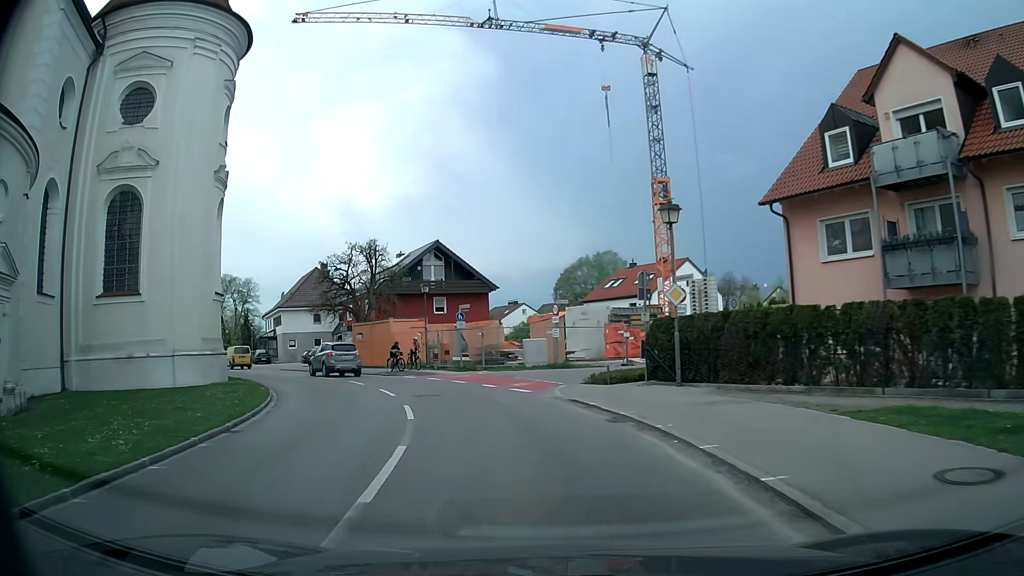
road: tertiary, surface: asphalt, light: Day
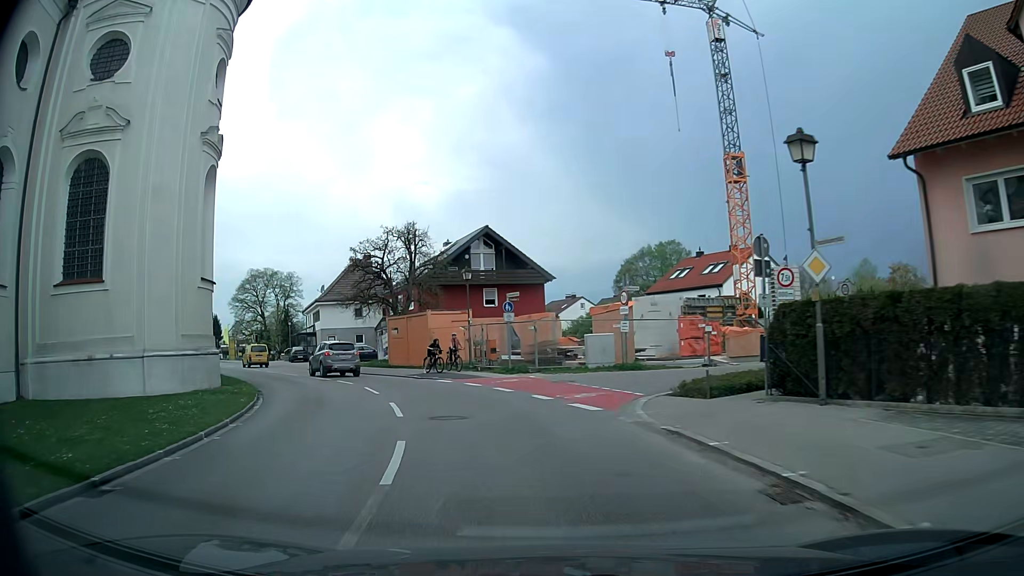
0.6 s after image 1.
(-0.2, +5.8) m; -5°
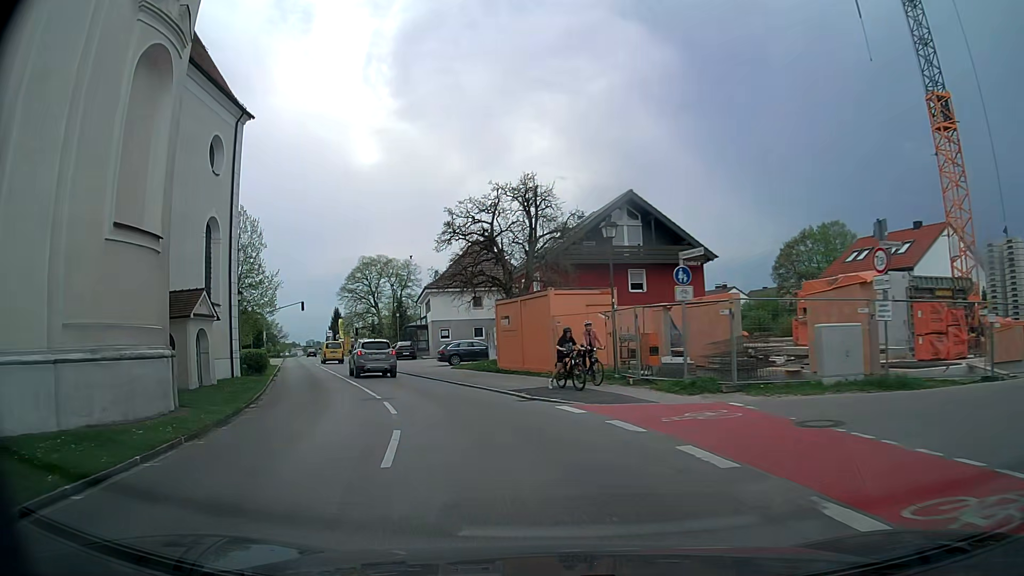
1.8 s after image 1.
(-1.1, +11.6) m; -11°
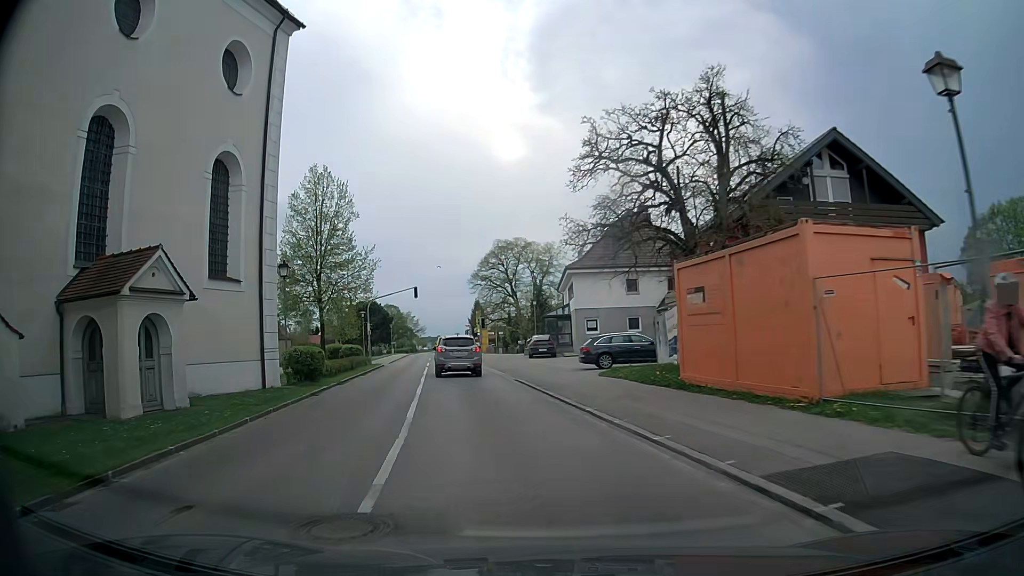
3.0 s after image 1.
(-1.4, +12.0) m; -13°
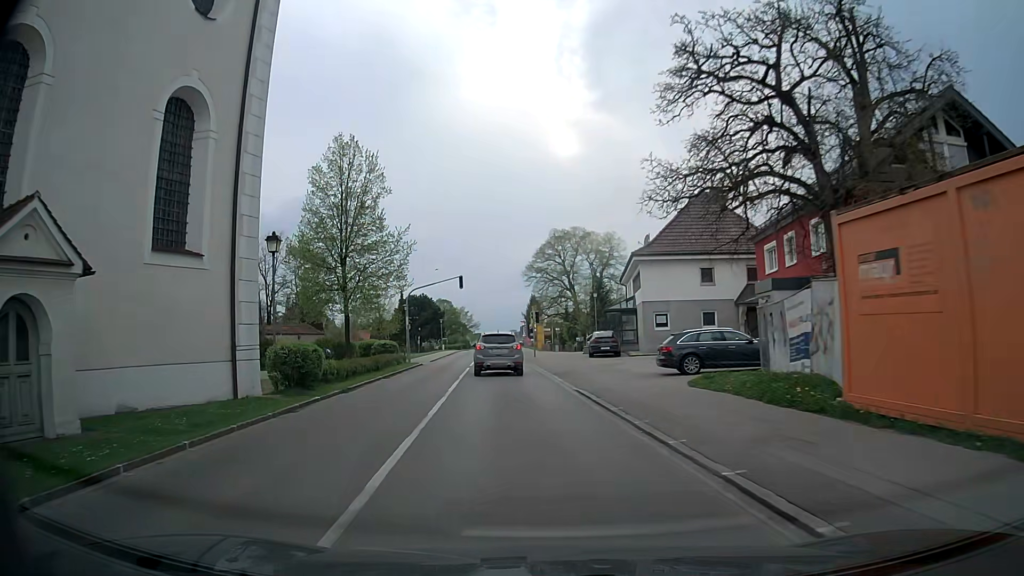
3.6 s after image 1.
(-0.2, +6.3) m; -4°
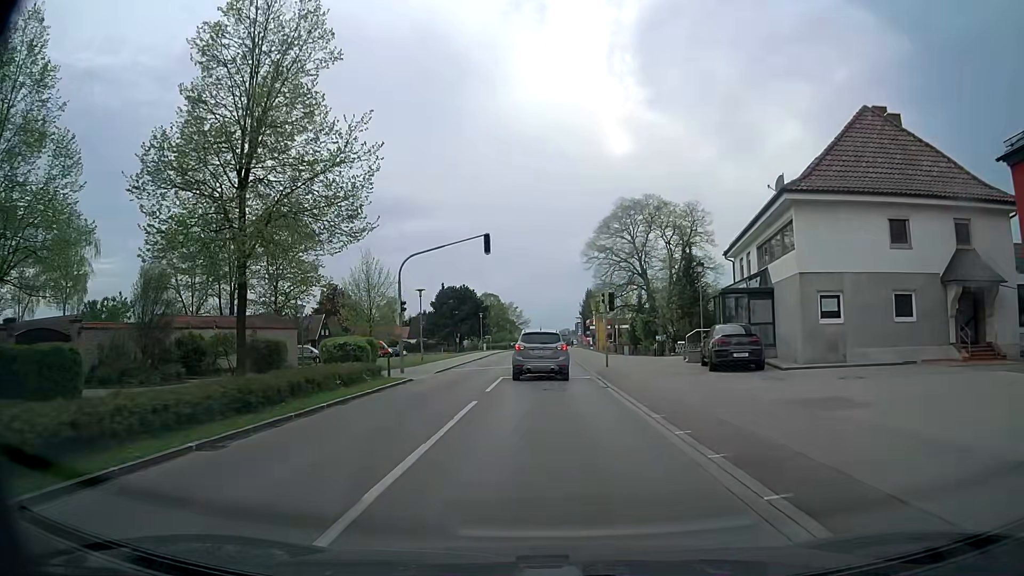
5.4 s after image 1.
(-1.2, +18.7) m; -5°
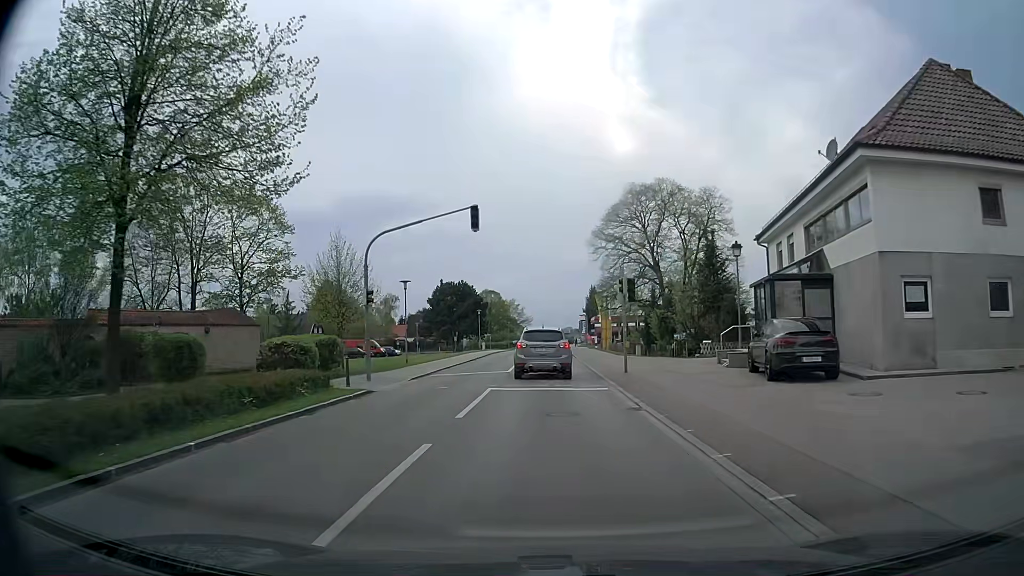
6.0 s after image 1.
(0.0, +6.1) m; -1°
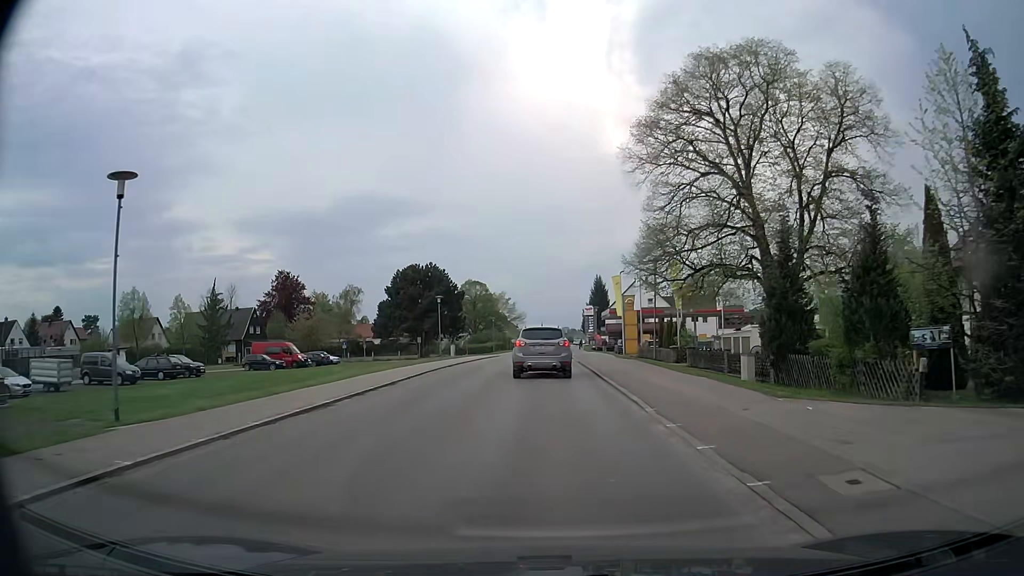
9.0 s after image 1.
(+0.2, +29.7) m; +1°
